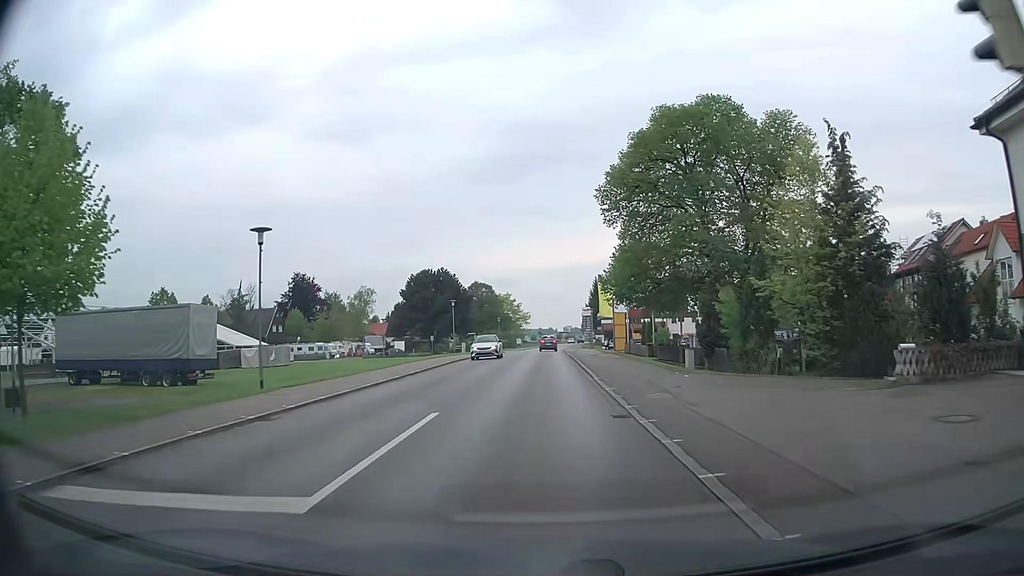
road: tertiary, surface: asphalt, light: Day
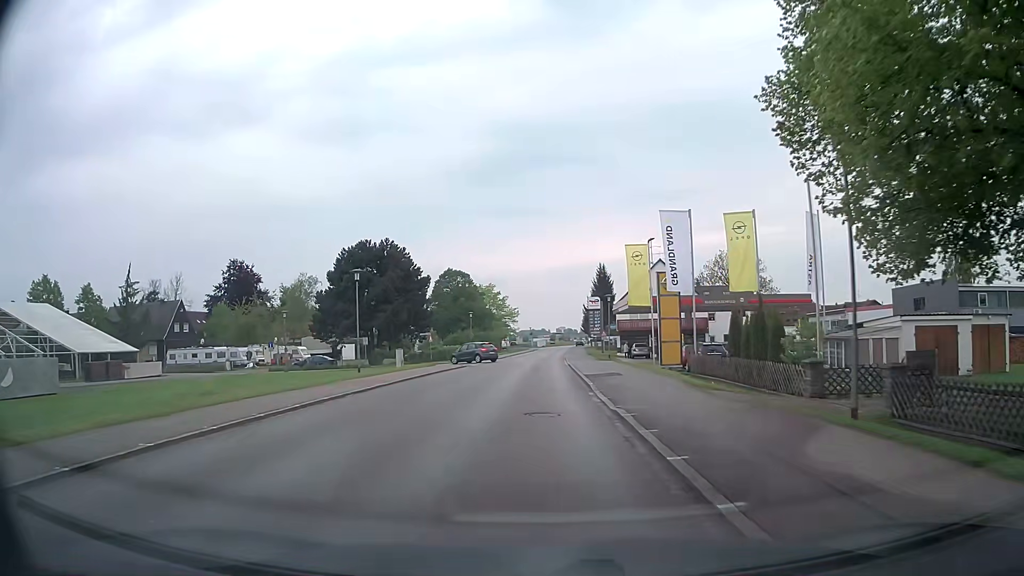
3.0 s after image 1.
(+0.3, +31.6) m; +1°
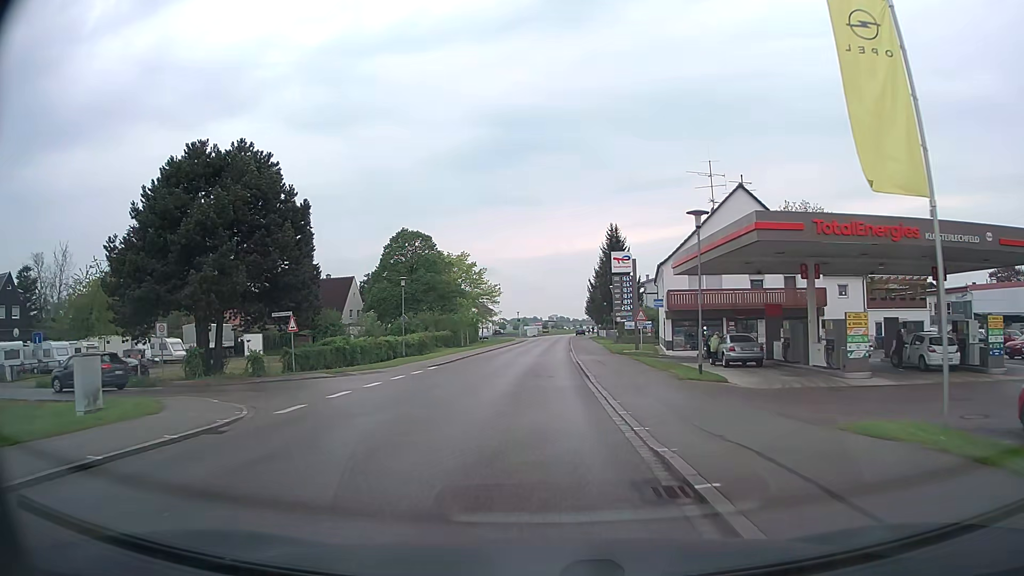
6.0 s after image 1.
(+0.1, +33.8) m; +1°
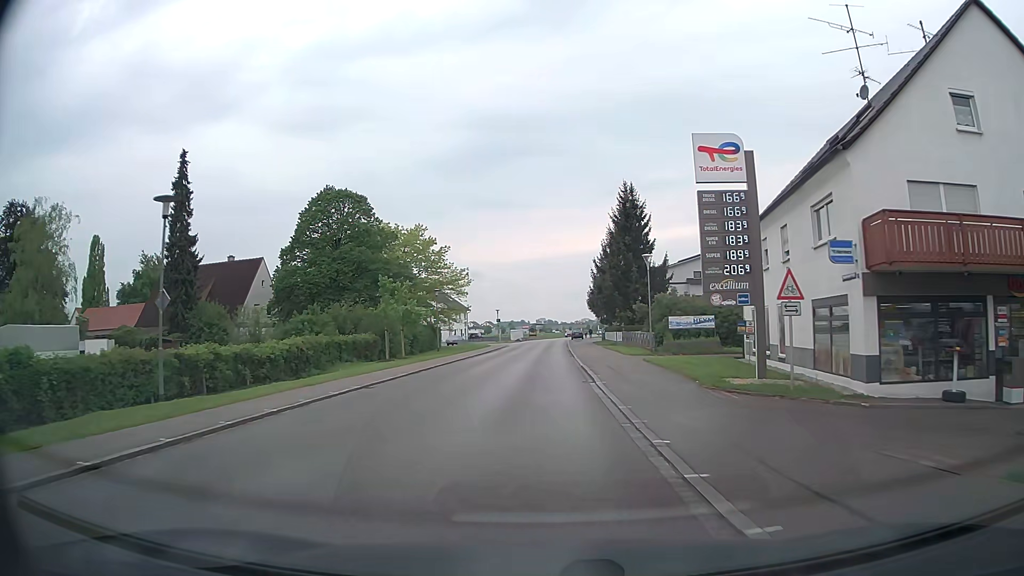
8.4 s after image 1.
(+0.2, +27.4) m; +1°
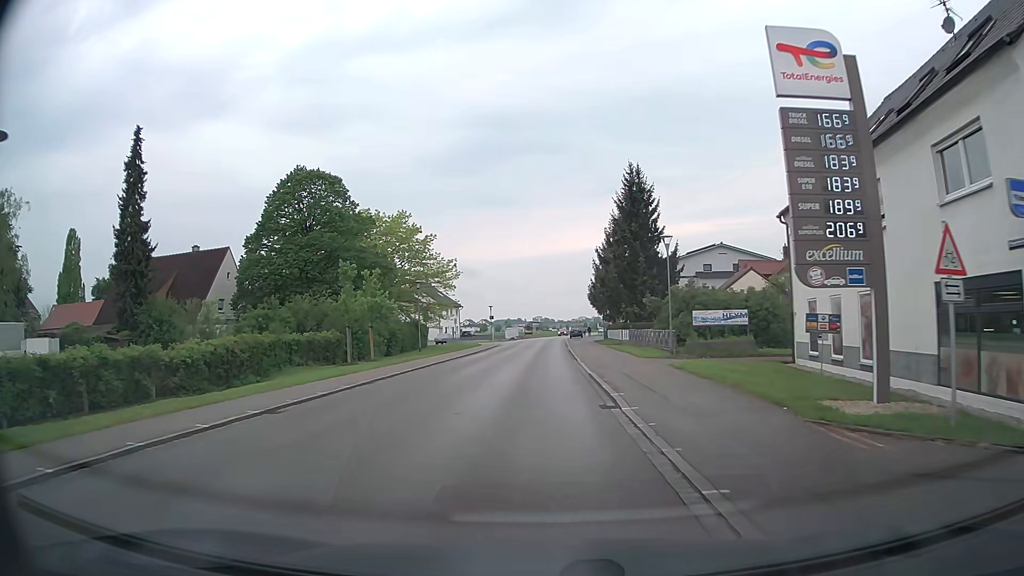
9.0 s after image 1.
(+0.1, +6.8) m; +1°
(0, +10) (0, +20) (0, +30) (0, +40) (0, +50) (+1, +60) (+1, +70) (+1, +80) (+2, +90) (+2, +100) m
